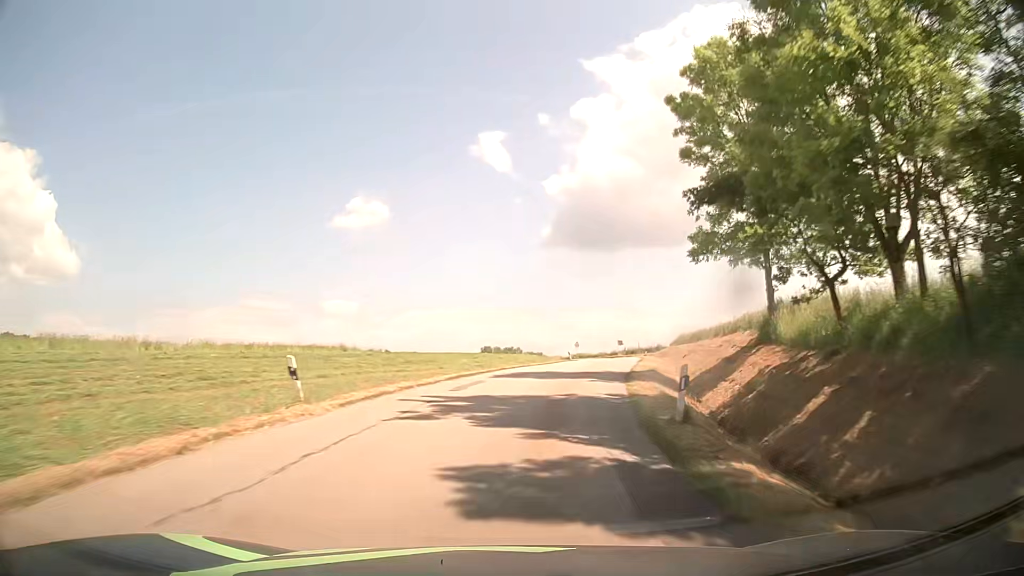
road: tertiary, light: Day
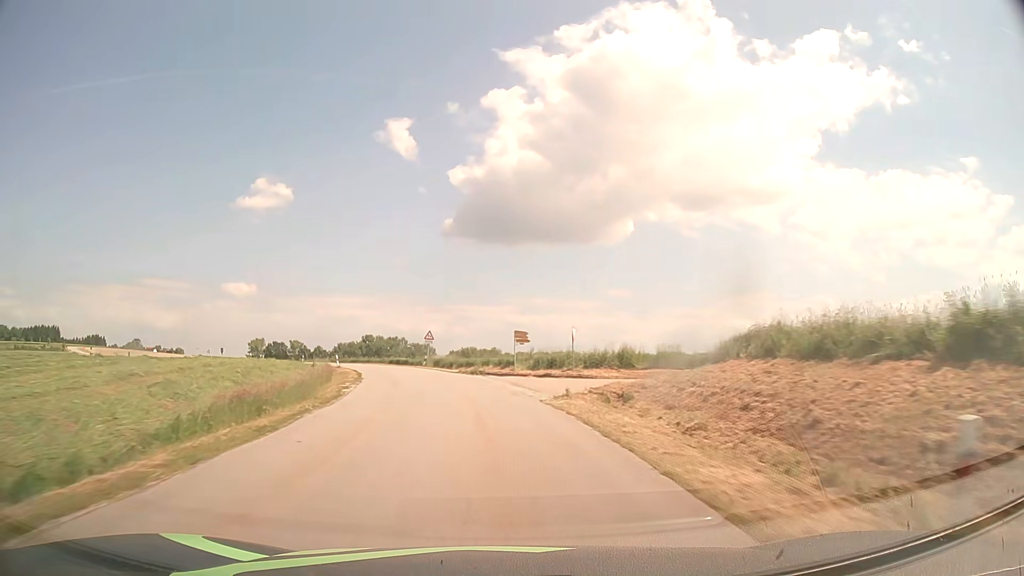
(+9.9, +57.9) m; +9°
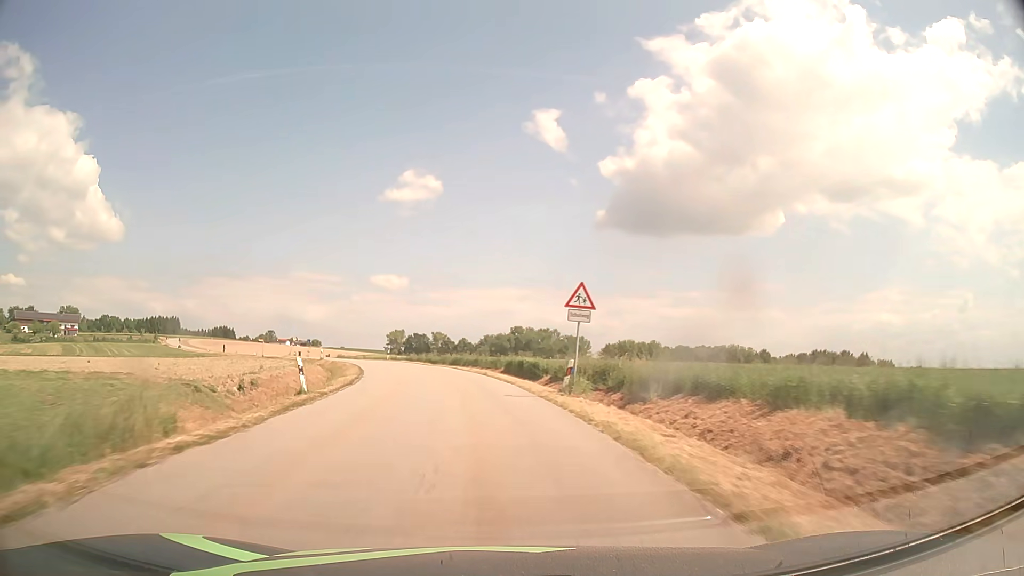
(-3.8, +36.6) m; -13°
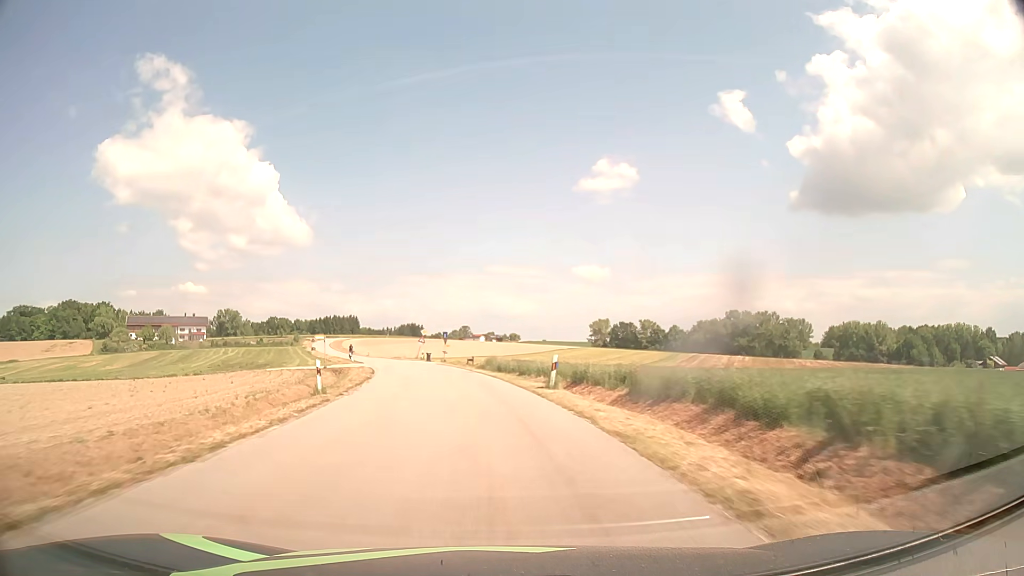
(-7.2, +49.0) m; -17°
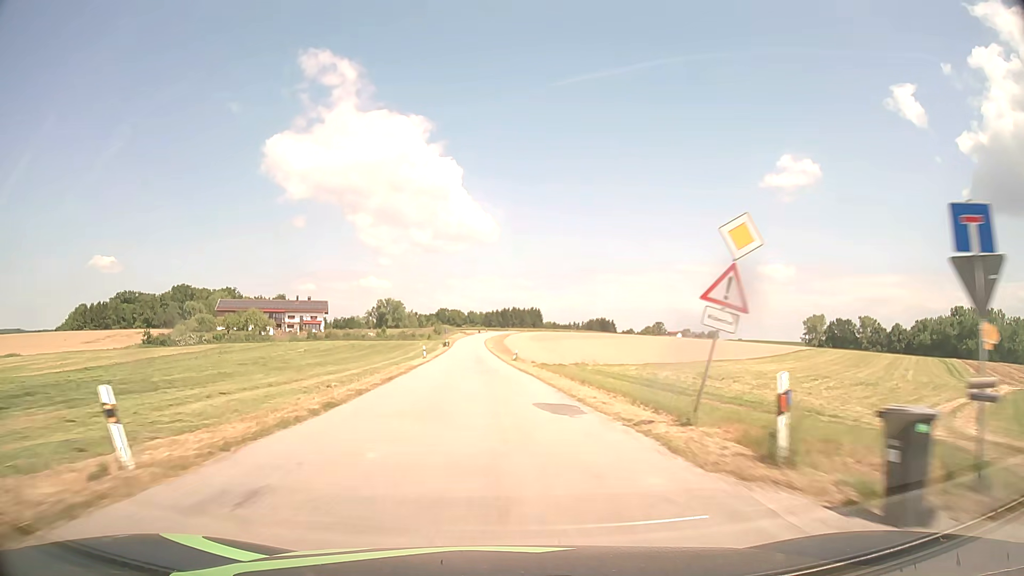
(-10.4, +63.0) m; -17°
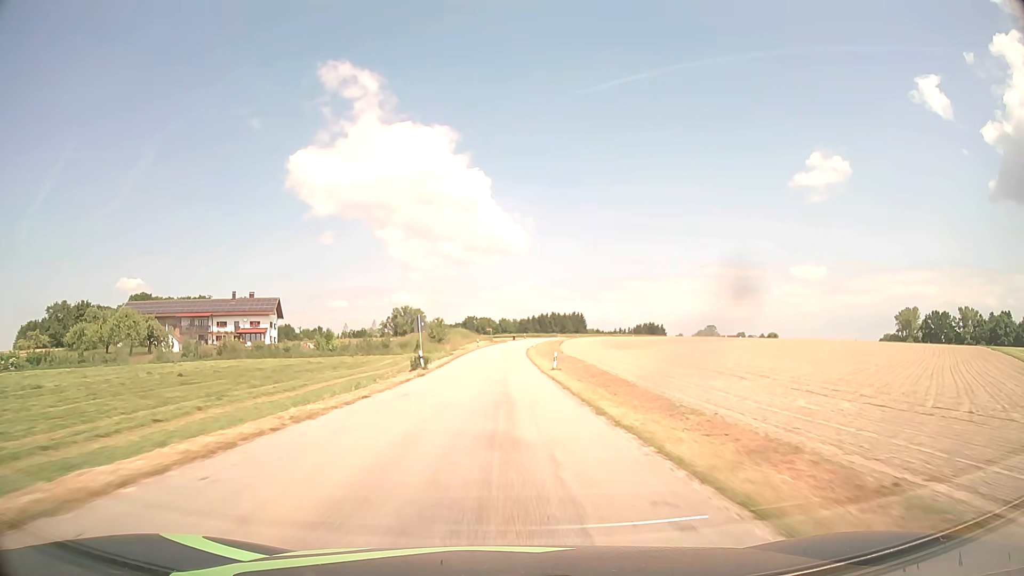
(-2.8, +69.7) m; -3°
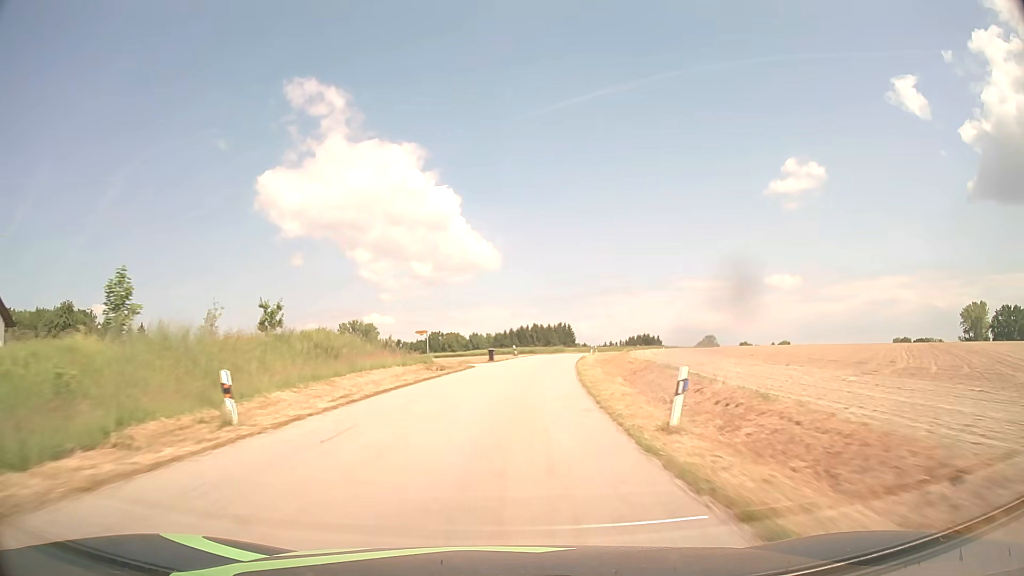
(+0.8, +75.1) m; +2°
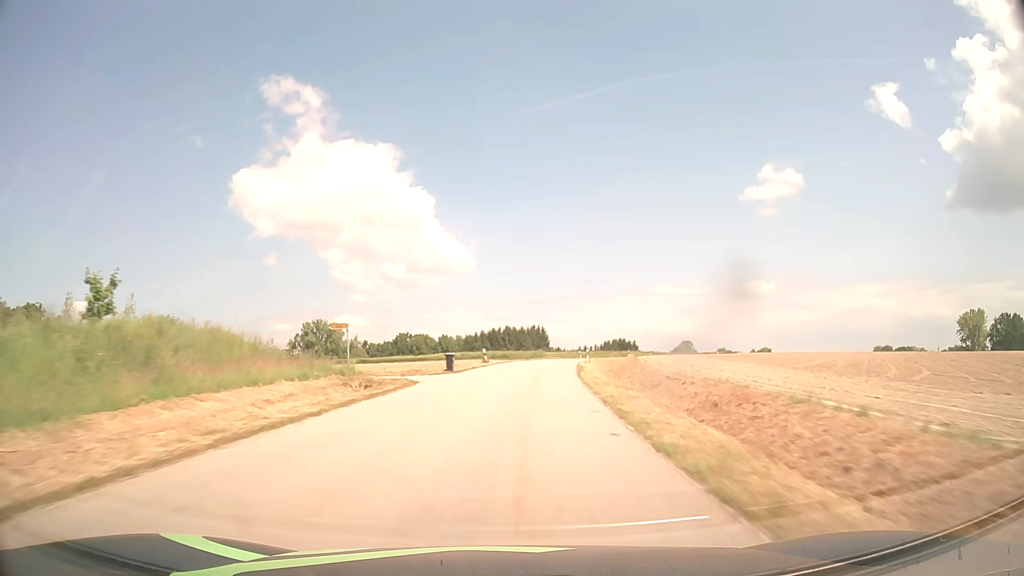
(+0.2, +15.3) m; +2°
(0, +10) (+1, +20) (+1, +30) (+2, +40) (+4, +50) (+6, +60) (+8, +69) (+10, +79) (+13, +89) (+17, +98) m
